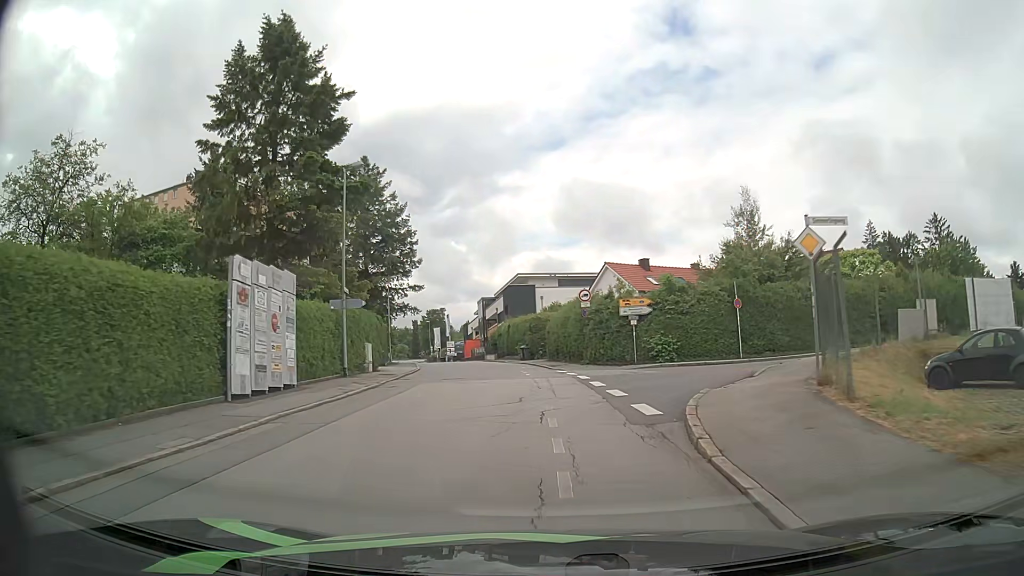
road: residential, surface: asphalt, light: Day
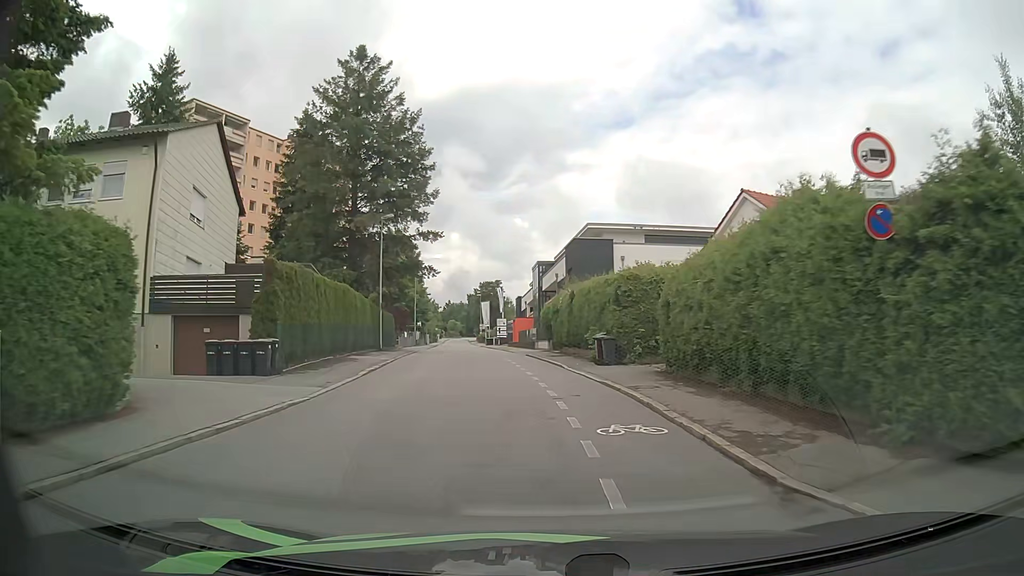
(-1.1, +24.5) m; -6°
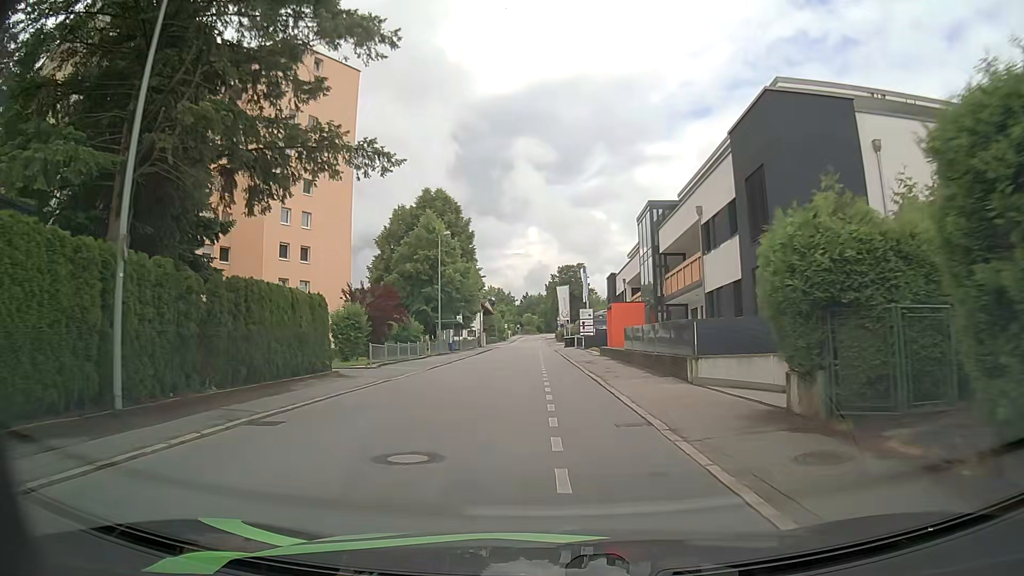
(-1.8, +31.4) m; -7°
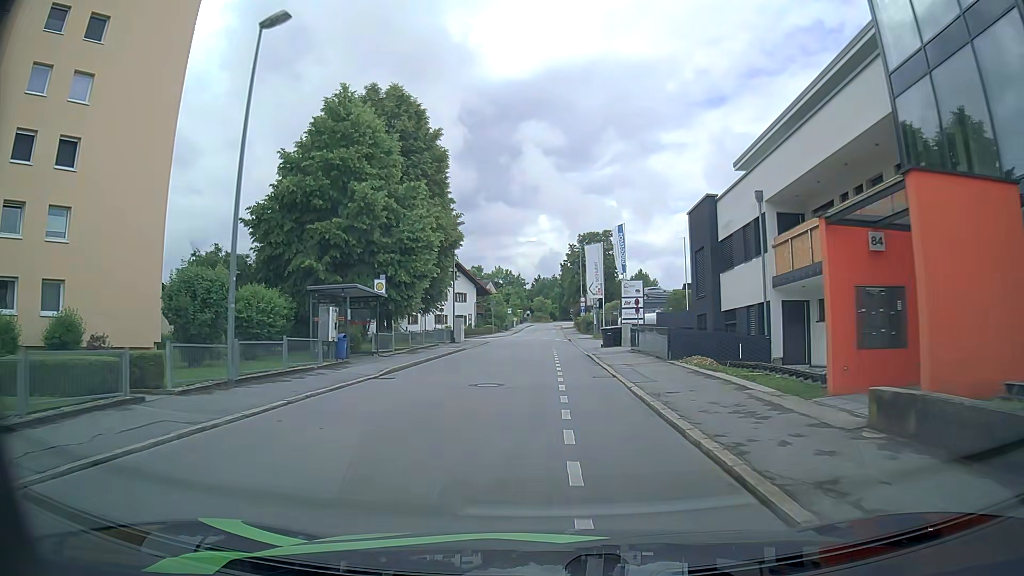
(-0.5, +31.8) m; -1°
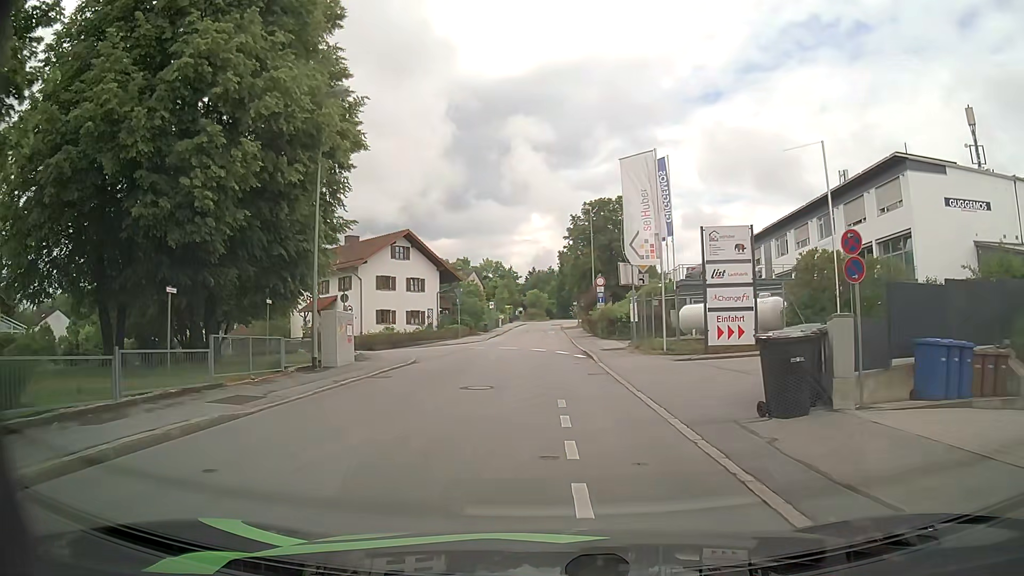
(0.0, +26.6) m; 0°
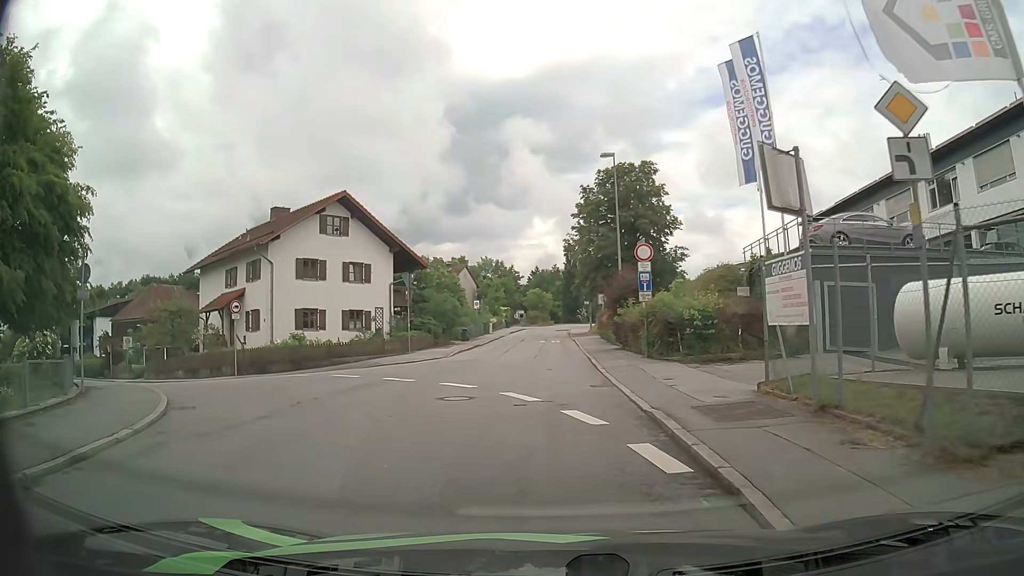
(+0.2, +18.6) m; 0°
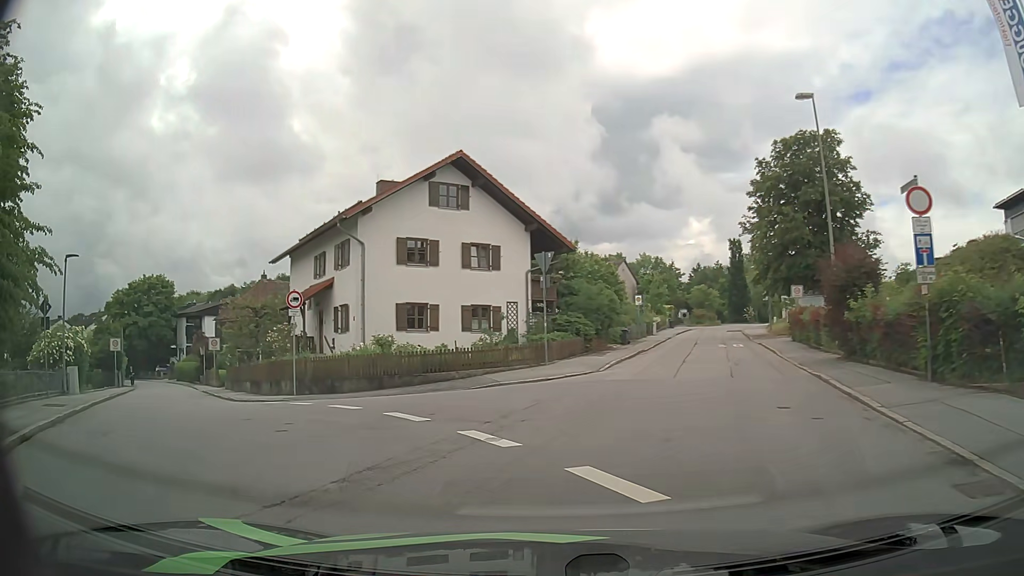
(-0.9, +9.6) m; -14°
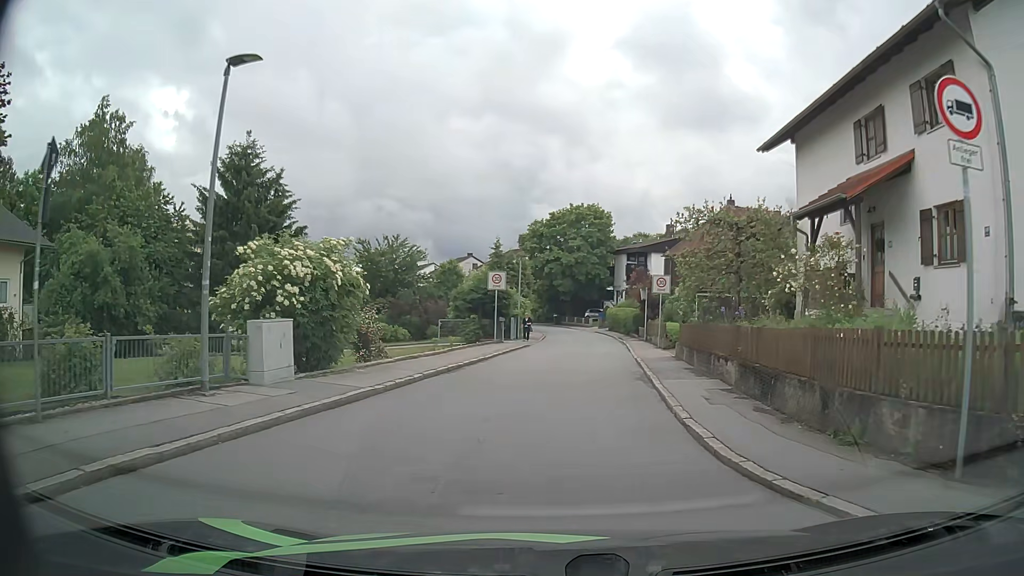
(-6.8, +15.5) m; -39°
(0, +10) (+1, +20) (+2, +30) (+3, +40) (+4, +50) (+3, +60) (+2, +70) (0, +79) (-3, +89) (-8, +98) m
